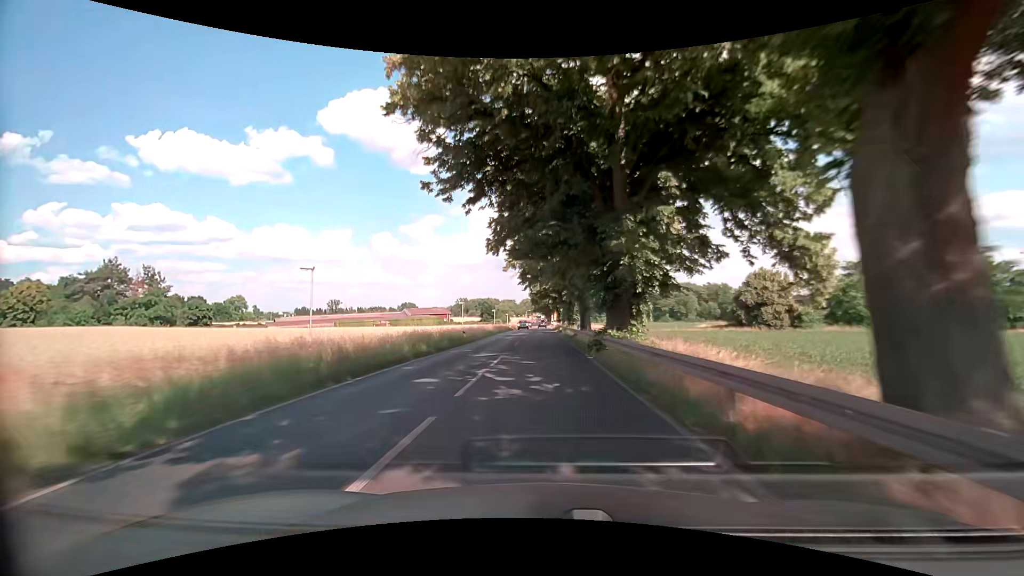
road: primary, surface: asphalt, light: Day
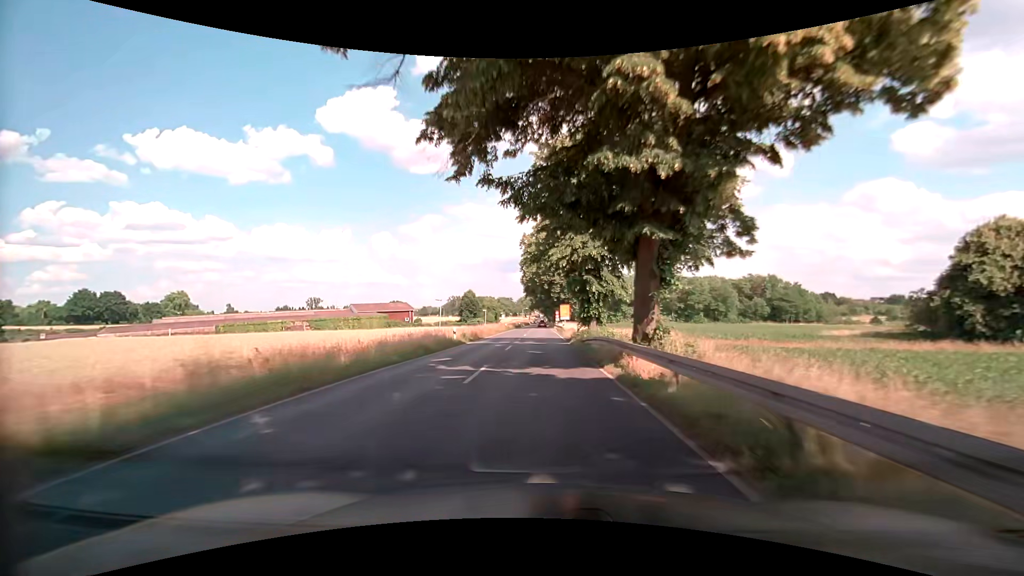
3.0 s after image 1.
(+0.2, +53.8) m; 0°
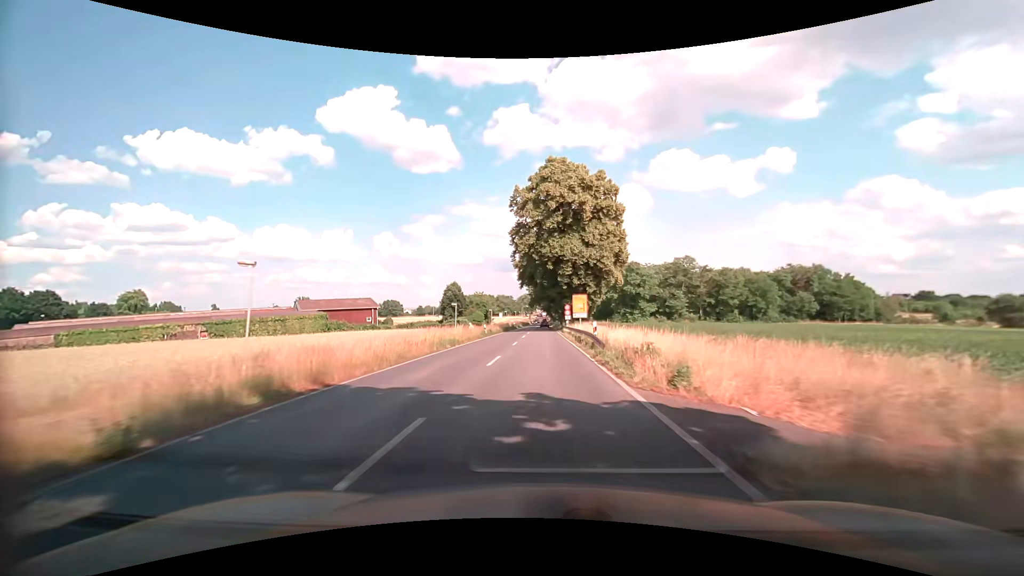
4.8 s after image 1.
(+0.1, +32.2) m; -1°
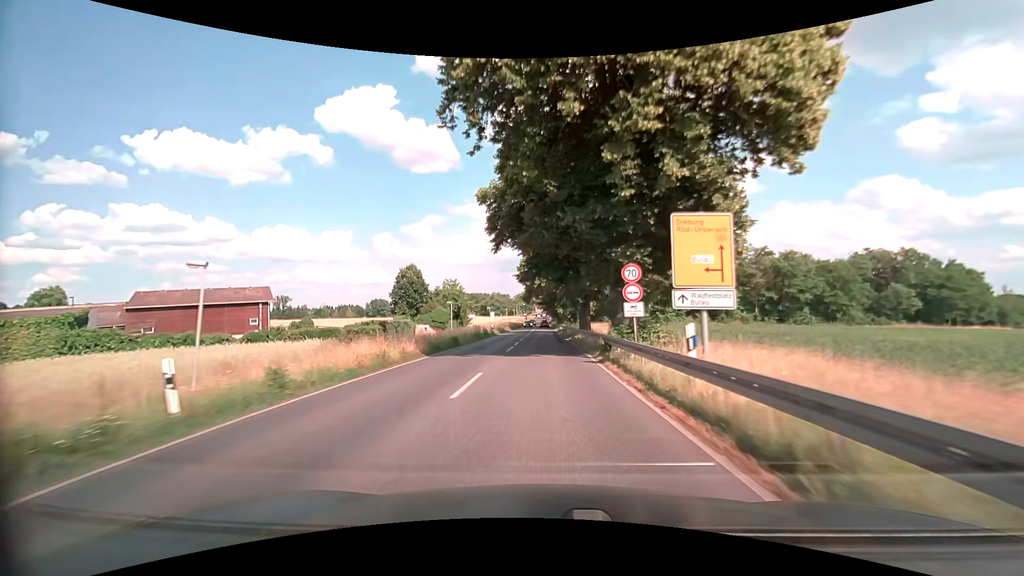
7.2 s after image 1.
(+0.7, +42.9) m; +1°
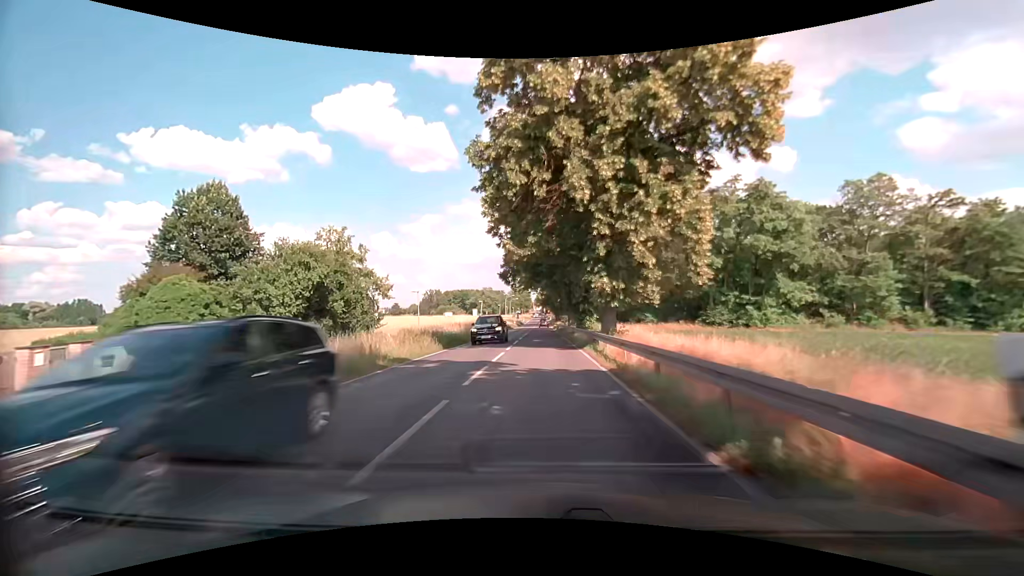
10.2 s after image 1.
(+0.1, +53.7) m; 0°
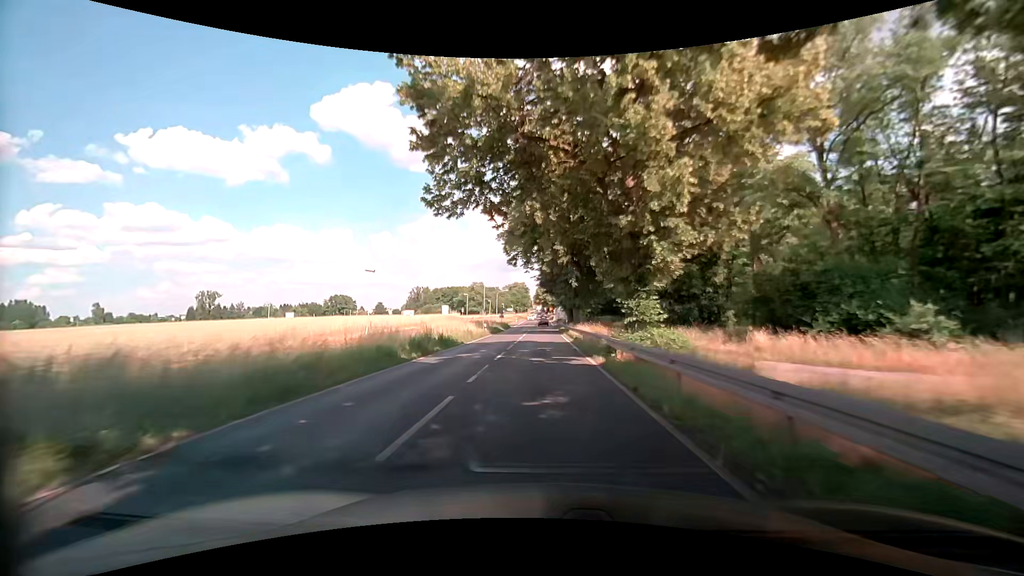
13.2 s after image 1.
(0.0, +53.7) m; 0°
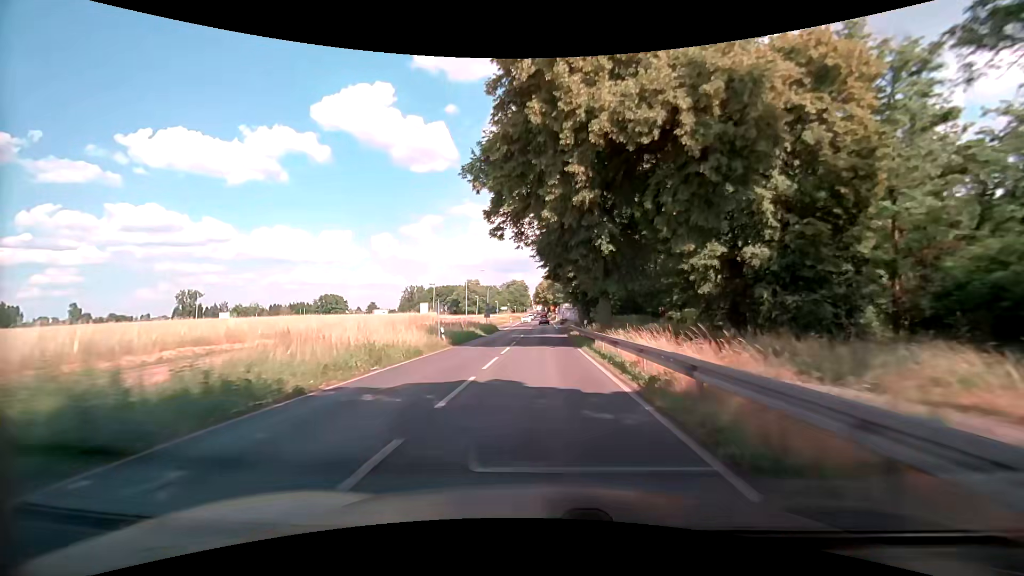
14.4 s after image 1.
(0.0, +21.5) m; 0°
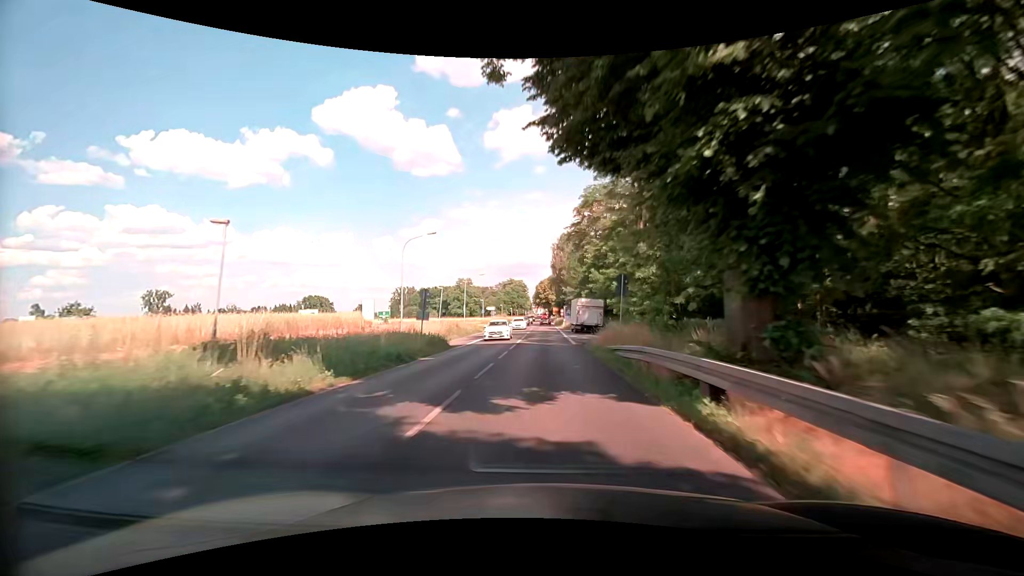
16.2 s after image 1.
(+0.1, +32.2) m; 0°
(0, +10) (0, +20) (0, +30) (0, +40) (0, +50) (0, +60) (0, +70) (0, +80) (+1, +90) (+1, +100) m
